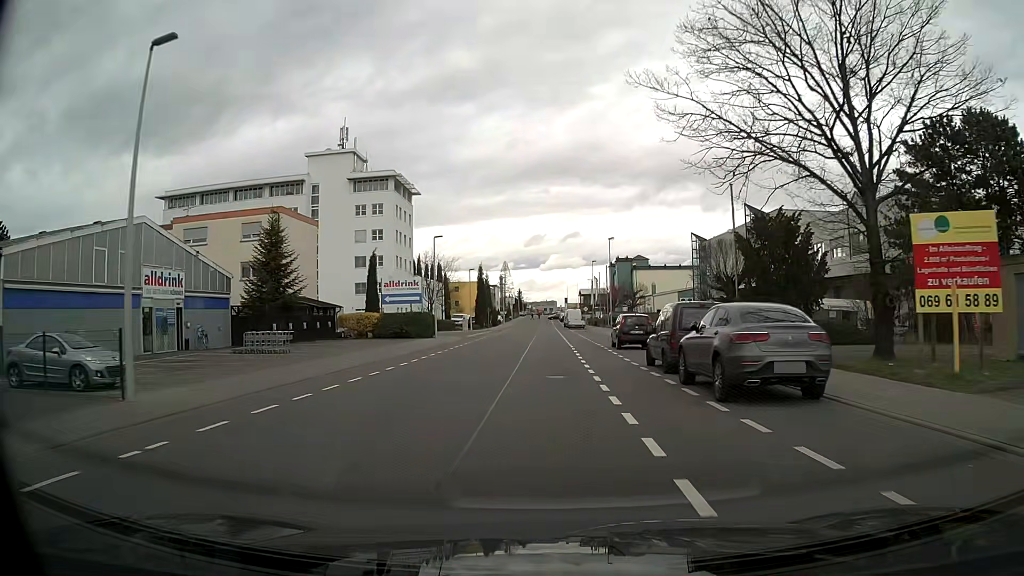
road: tertiary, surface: asphalt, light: Day
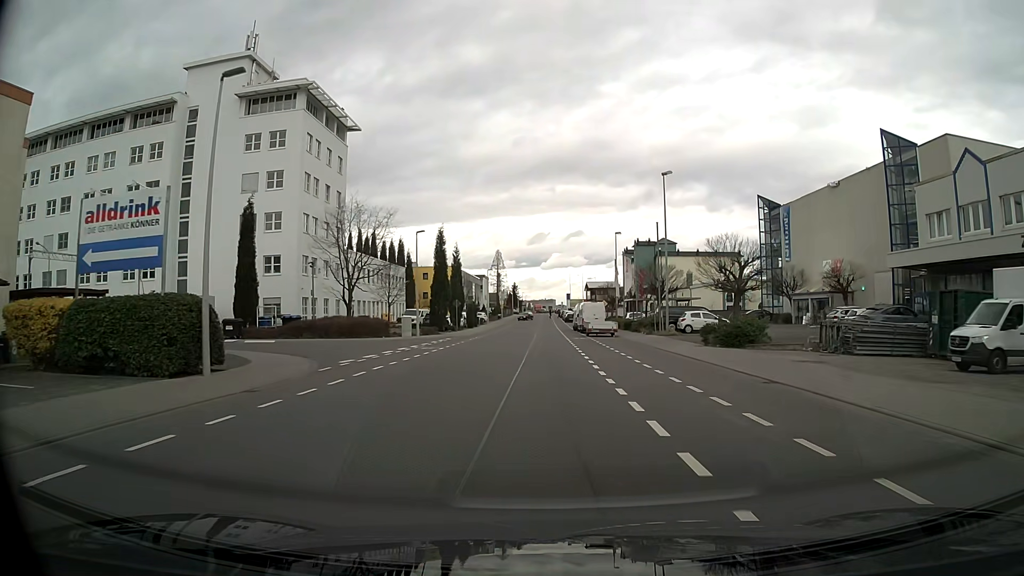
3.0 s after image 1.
(0.0, +35.7) m; +1°
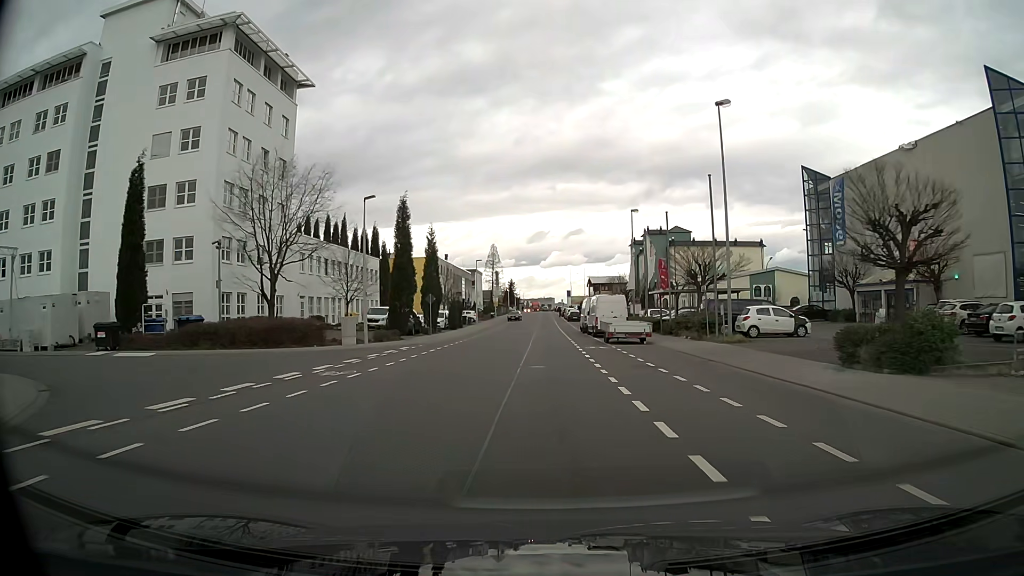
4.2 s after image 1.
(-0.1, +14.5) m; 0°
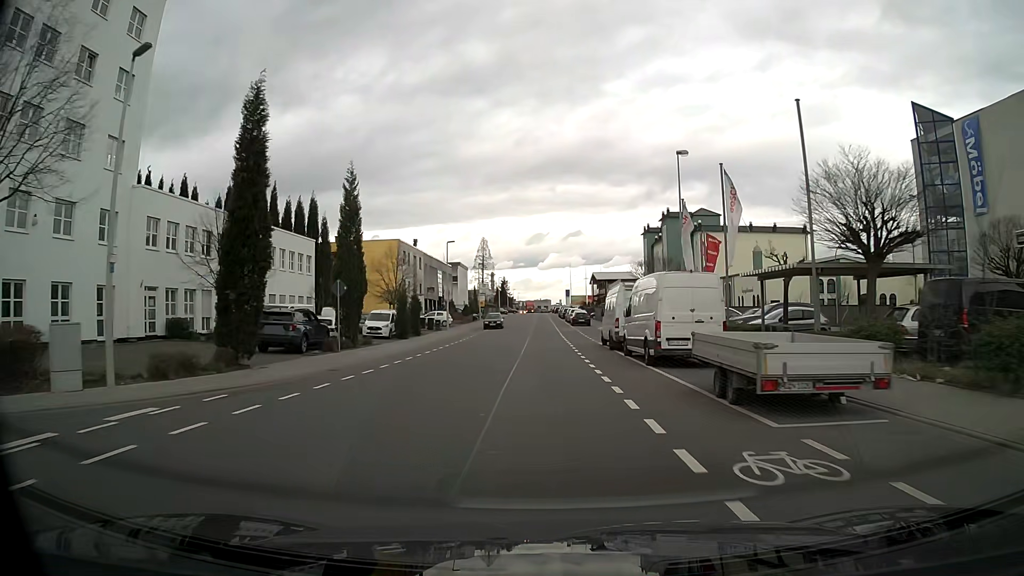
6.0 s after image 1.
(-0.1, +22.0) m; 0°
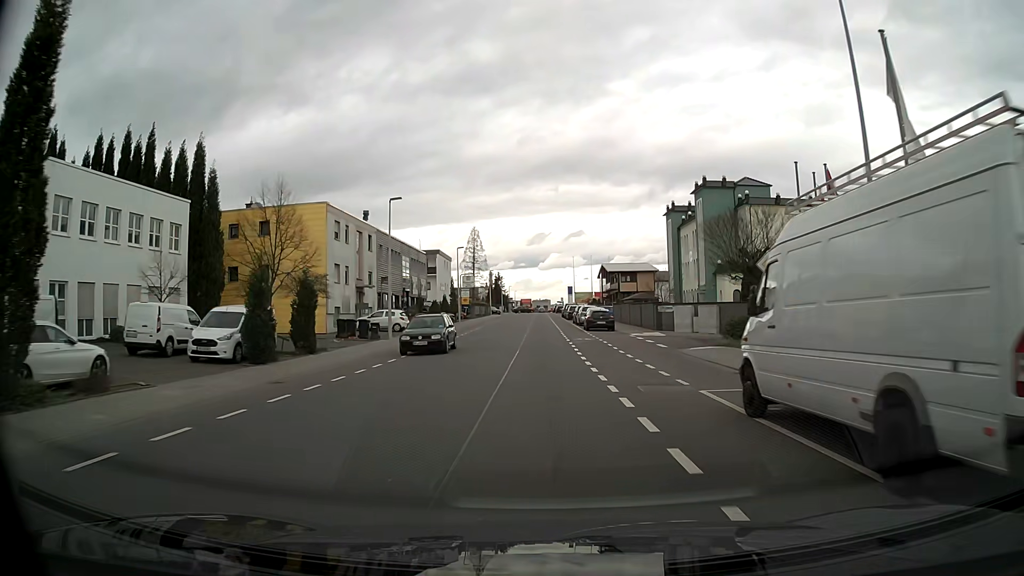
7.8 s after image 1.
(0.0, +22.2) m; 0°
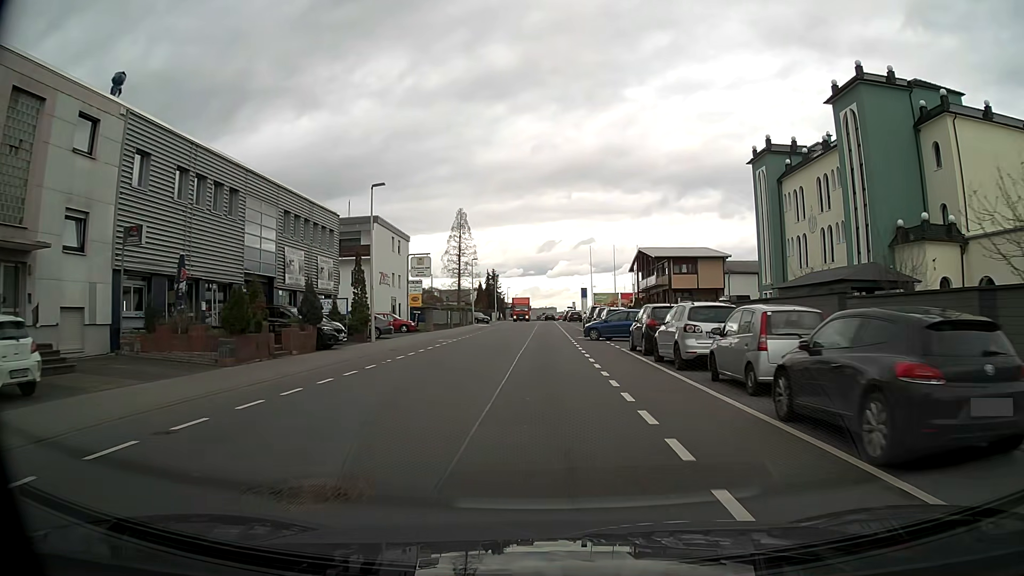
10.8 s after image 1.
(+0.1, +37.3) m; 0°
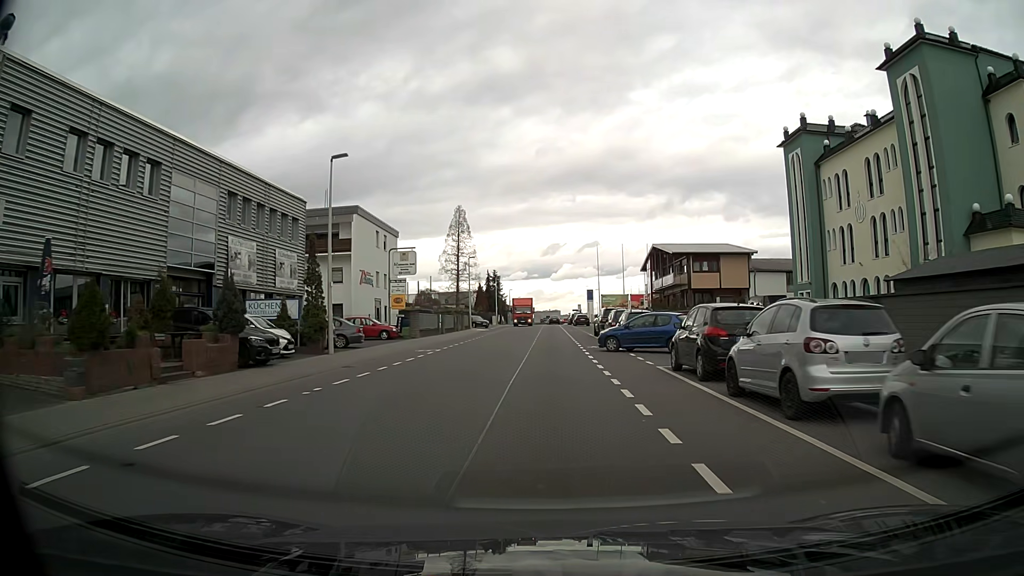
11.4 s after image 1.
(0.0, +7.1) m; 0°
